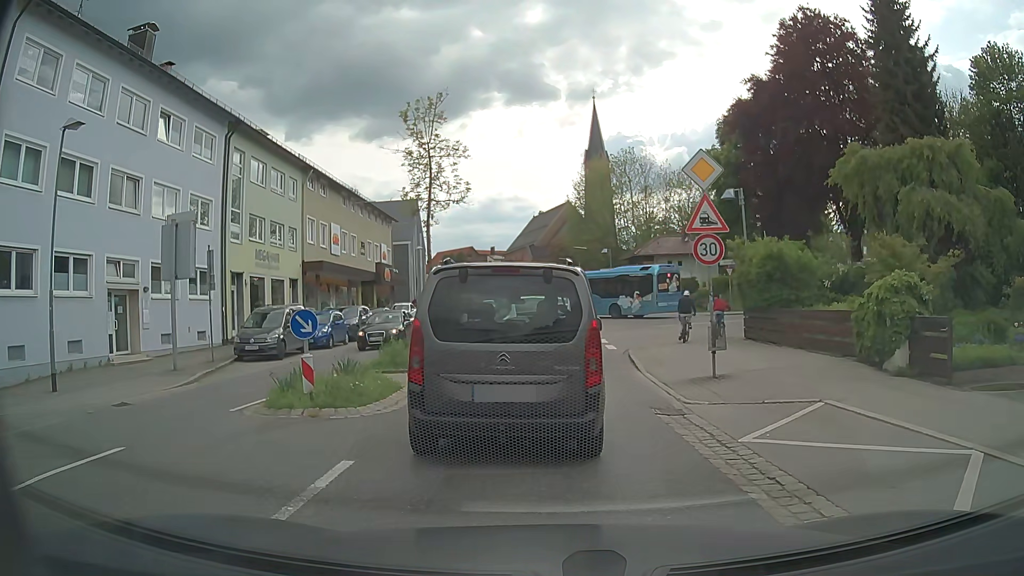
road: secondary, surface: asphalt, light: Day
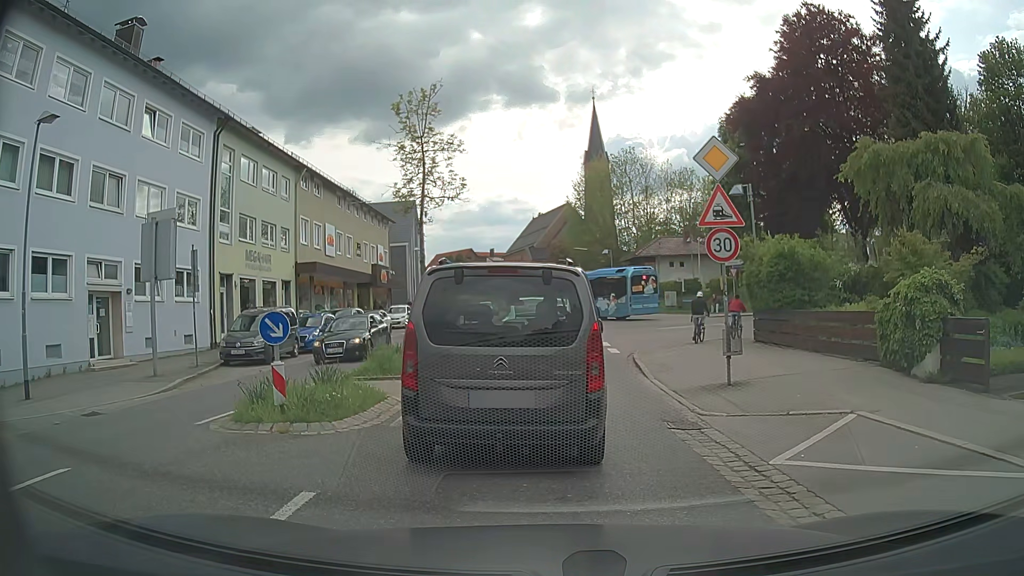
(0.0, +1.0) m; +1°
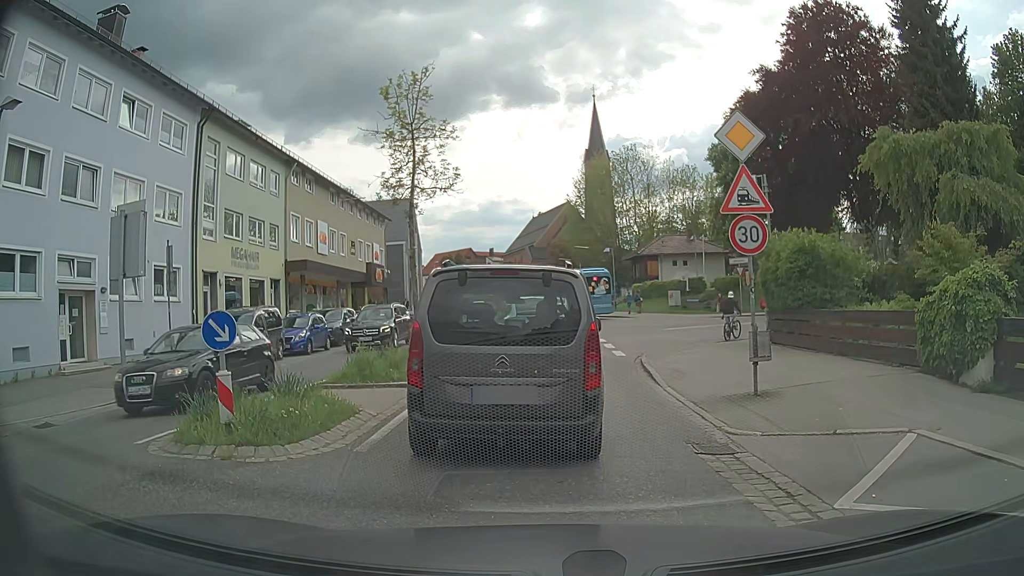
(0.0, +1.5) m; -1°
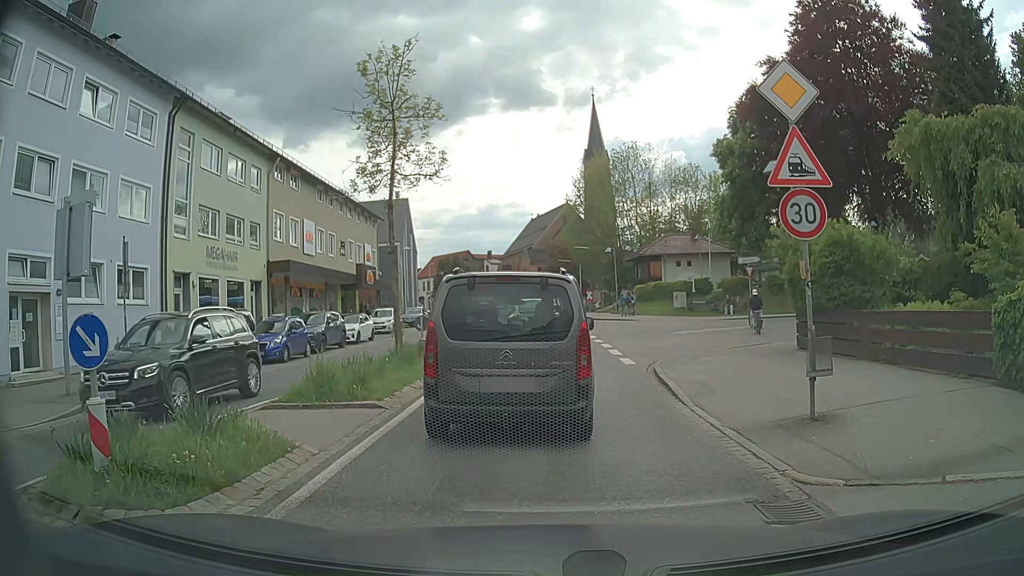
(0.0, +2.4) m; +2°
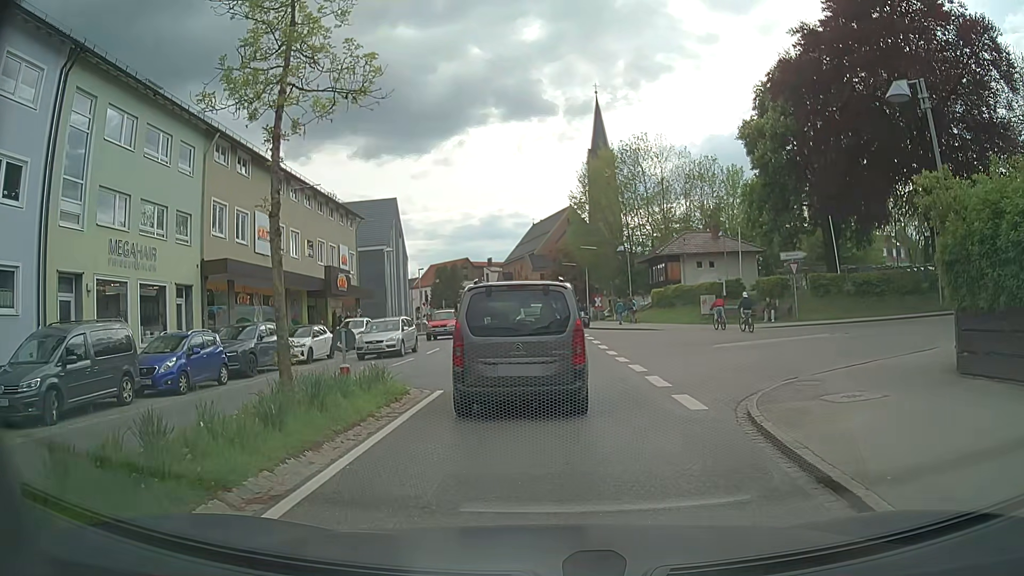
(0.0, +7.6) m; 0°
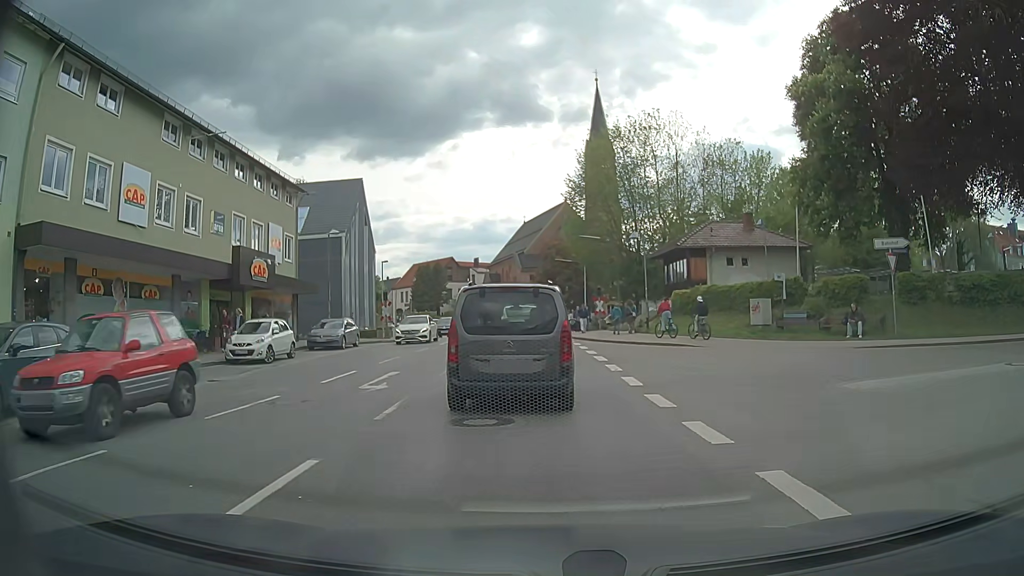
(0.0, +11.3) m; +1°
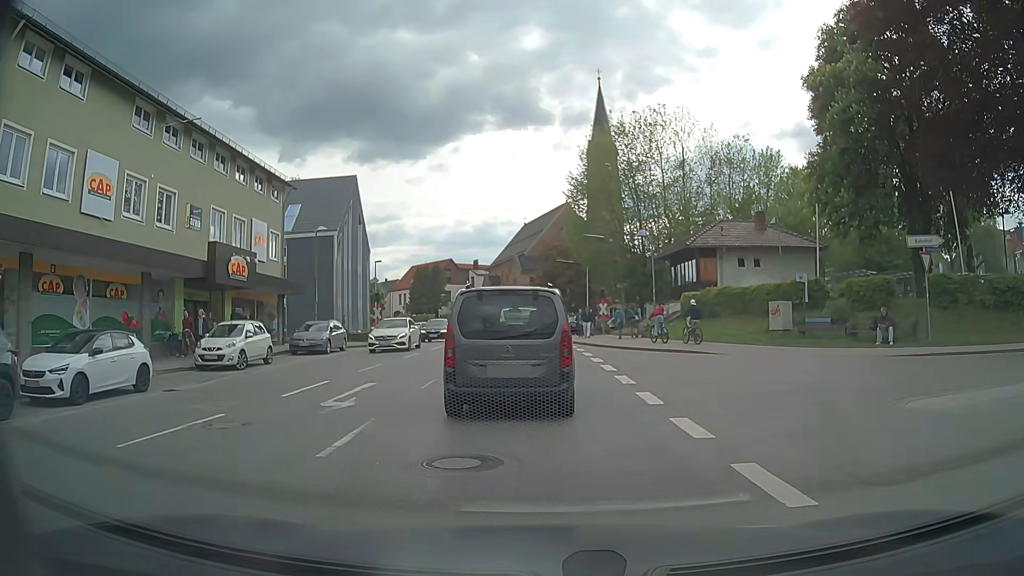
(0.0, +2.3) m; 0°
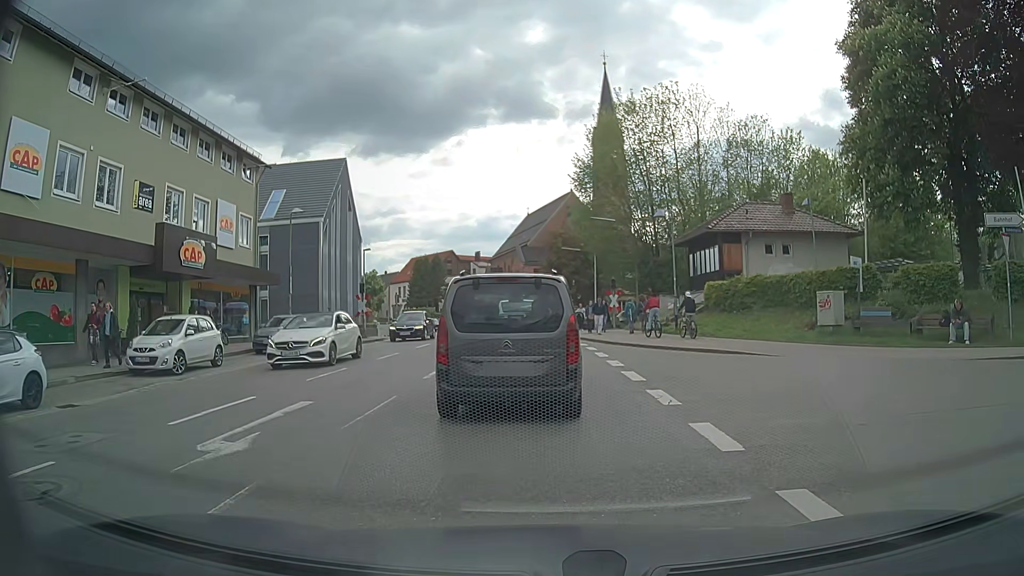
(0.0, +4.3) m; 0°
